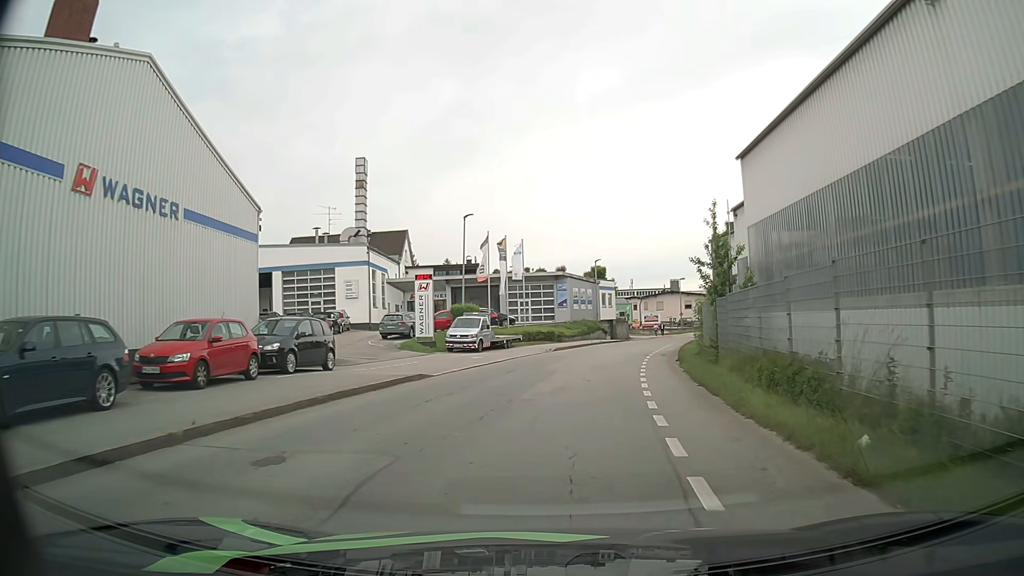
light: Day
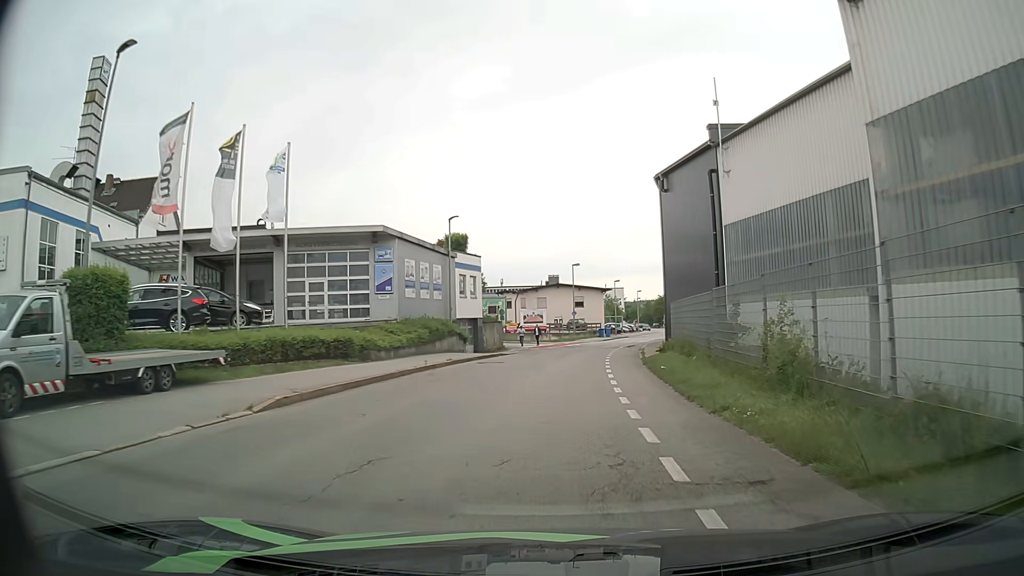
(+2.7, +27.5) m; +12°
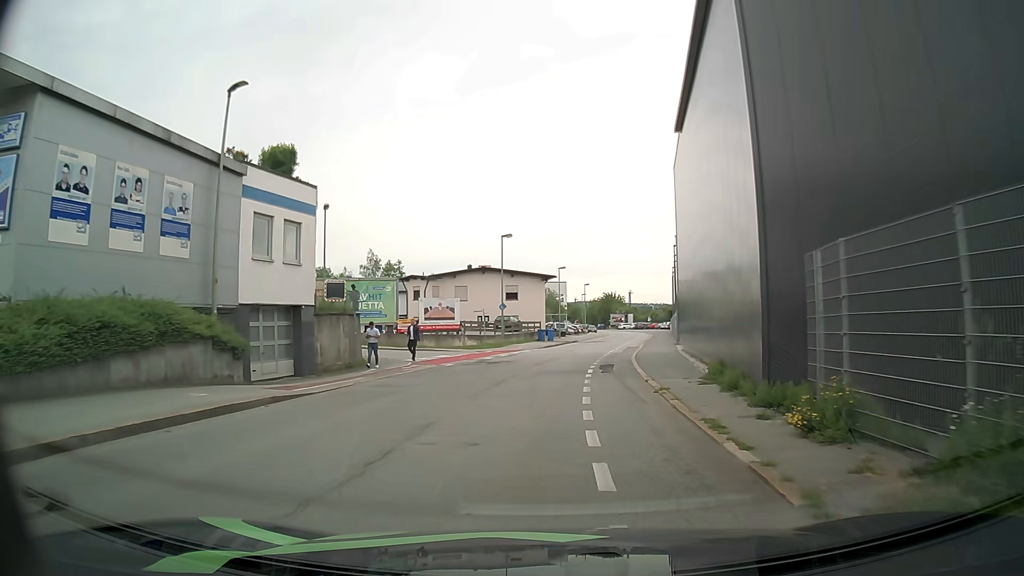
(+1.3, +22.6) m; +5°
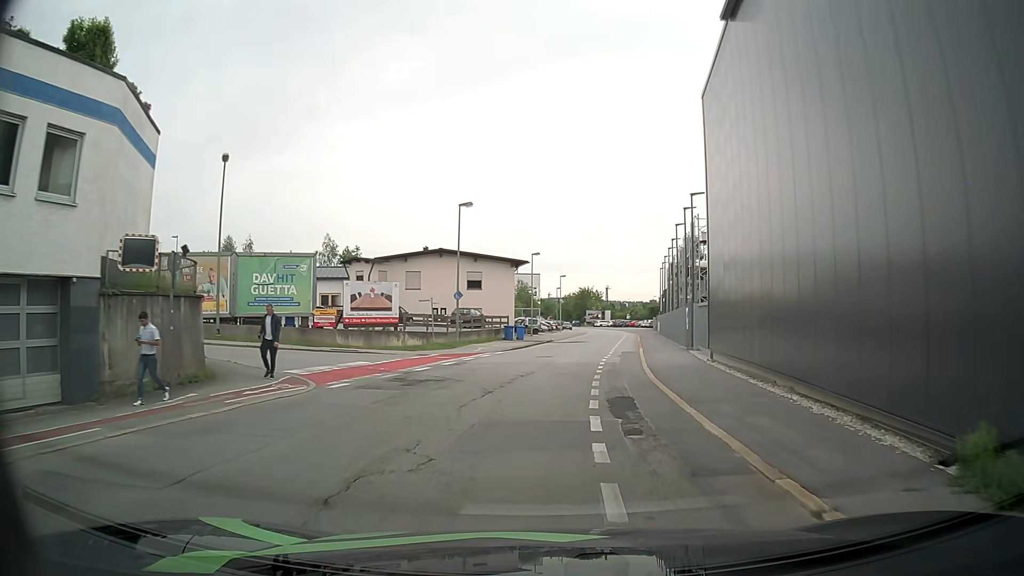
(0.0, +11.1) m; -1°
